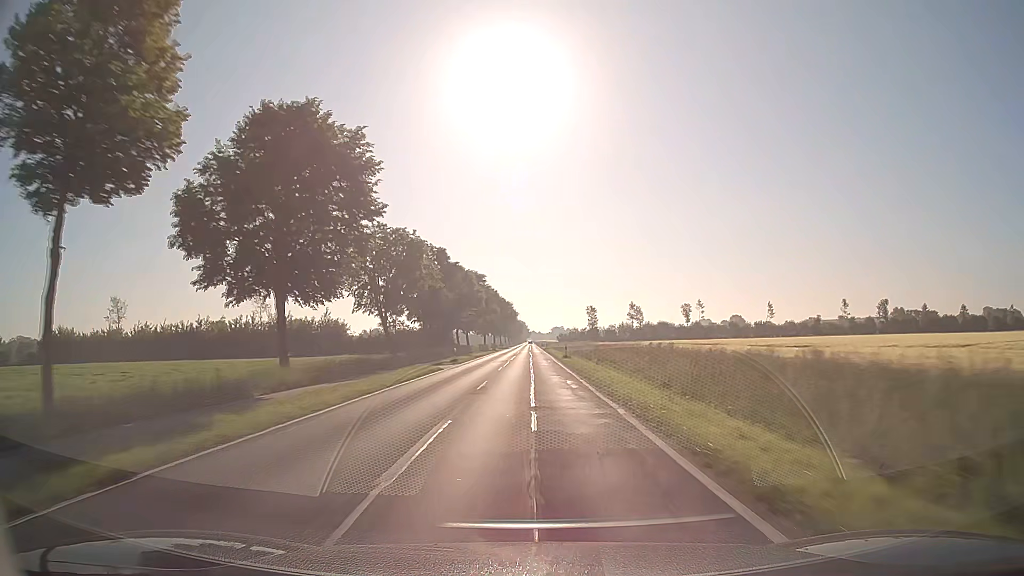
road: secondary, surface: asphalt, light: Day
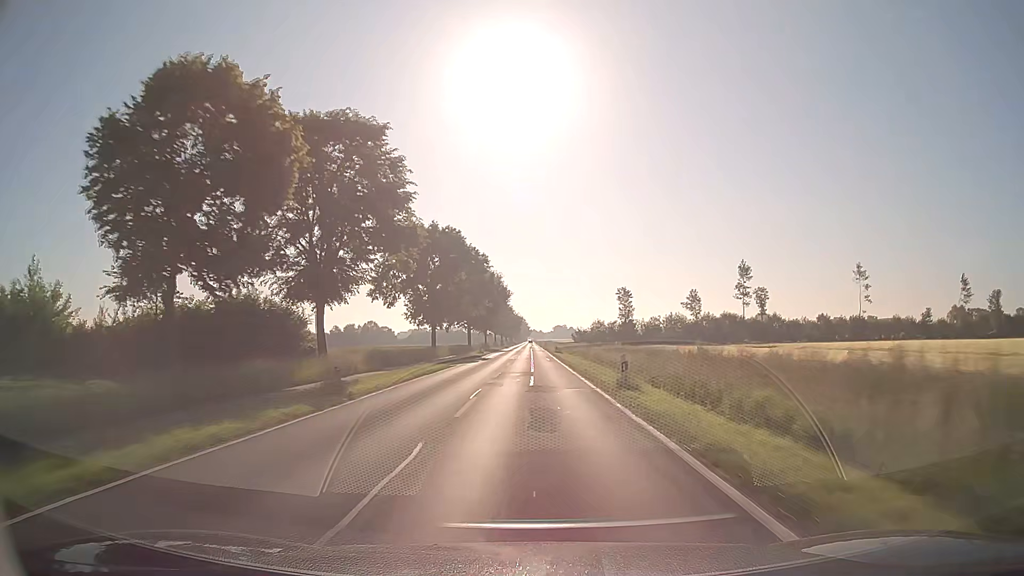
(0.0, +78.7) m; 0°
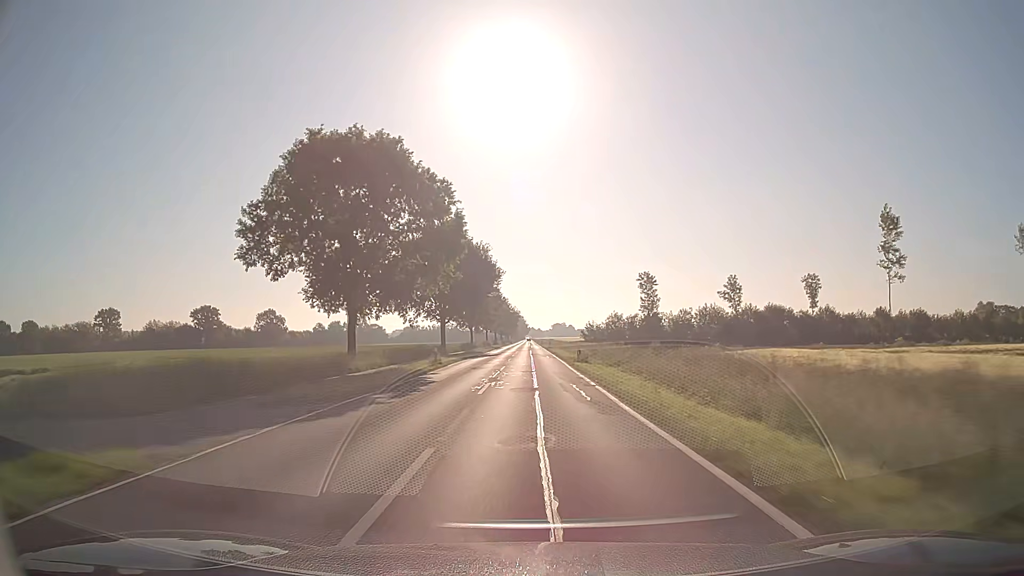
(0.0, +31.6) m; 0°
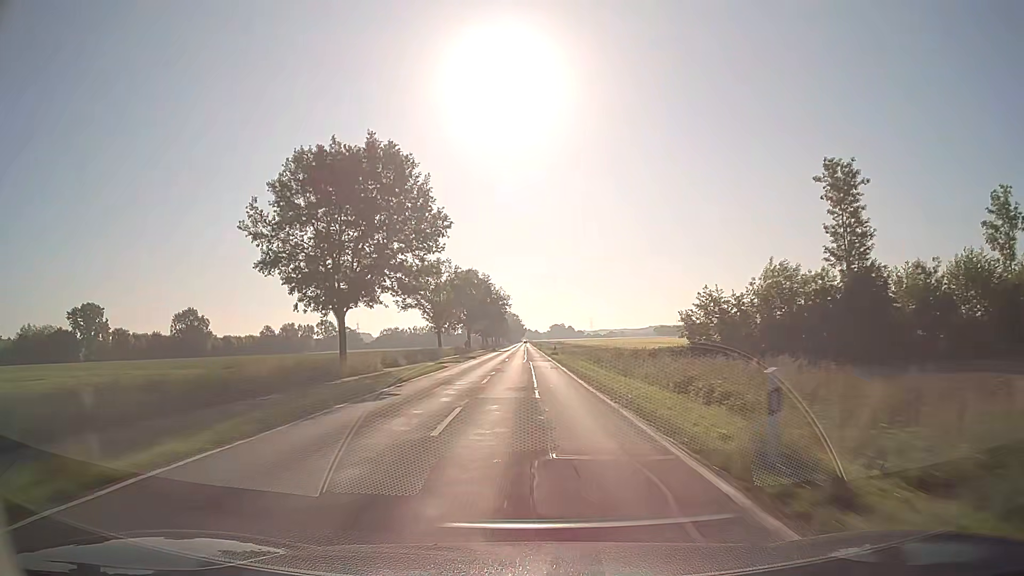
(+0.5, +78.9) m; +1°
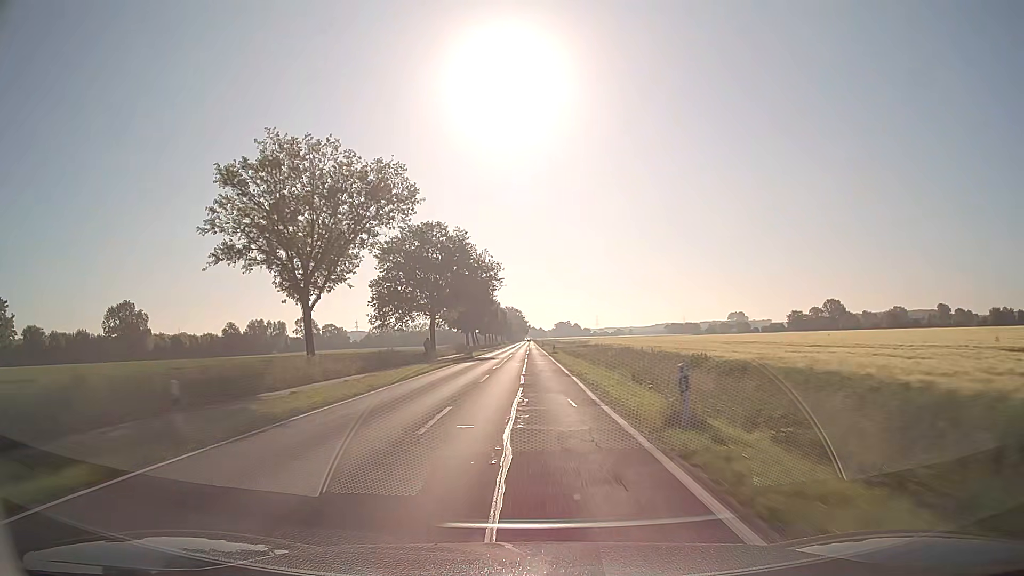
(+0.1, +47.4) m; 0°
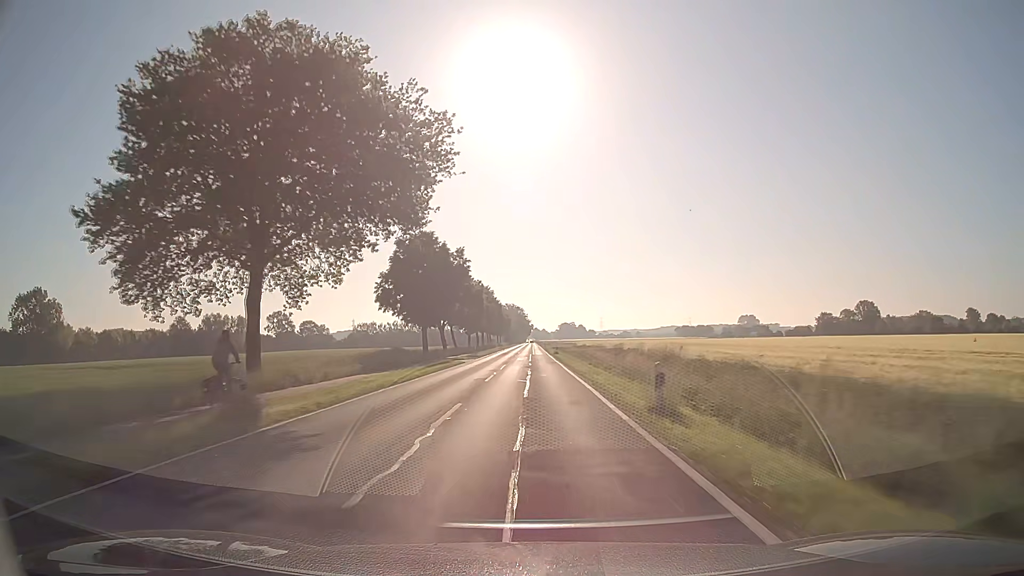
(0.0, +47.4) m; 0°
